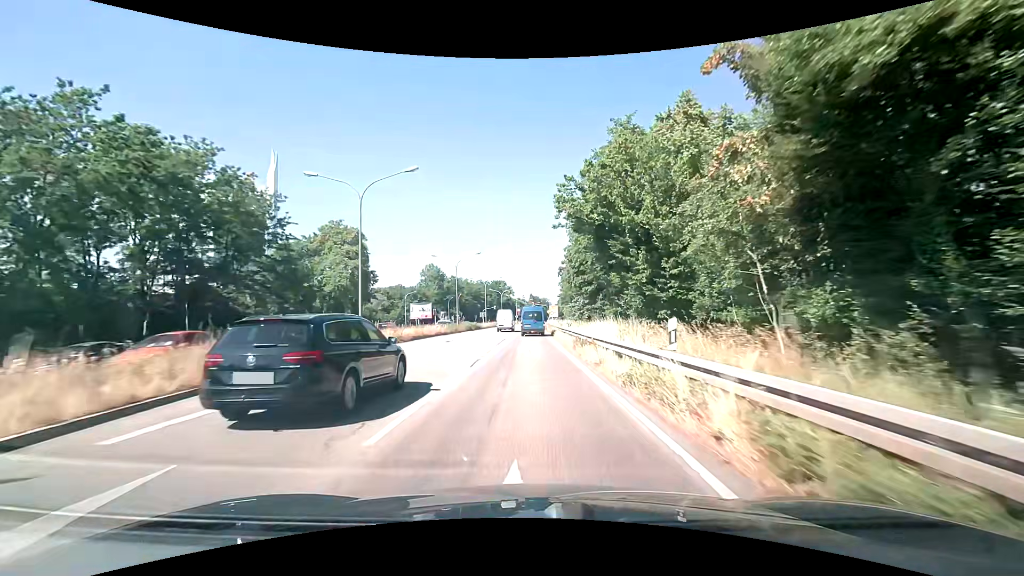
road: primary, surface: asphalt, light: Day
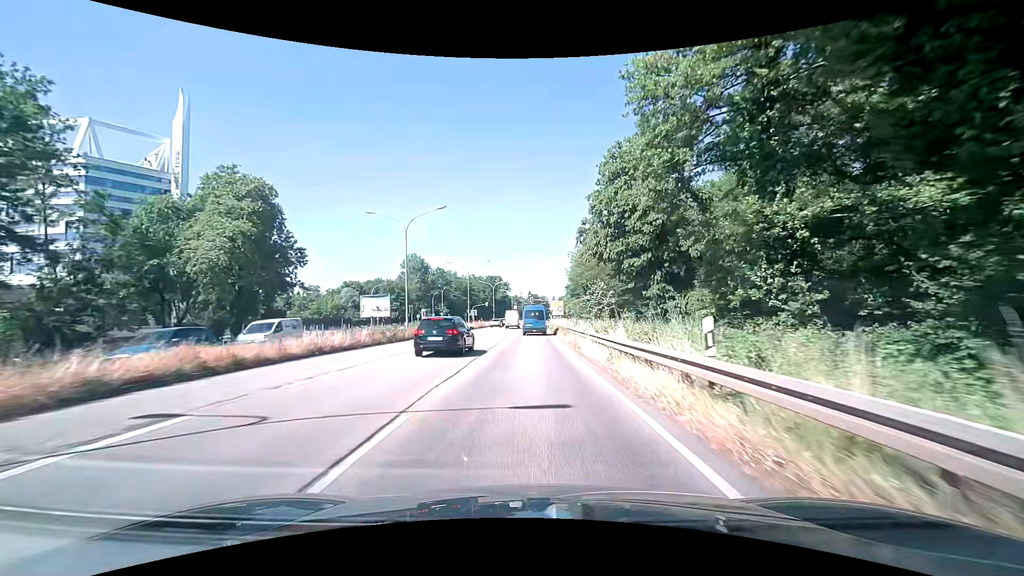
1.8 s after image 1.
(+0.1, +25.5) m; 0°
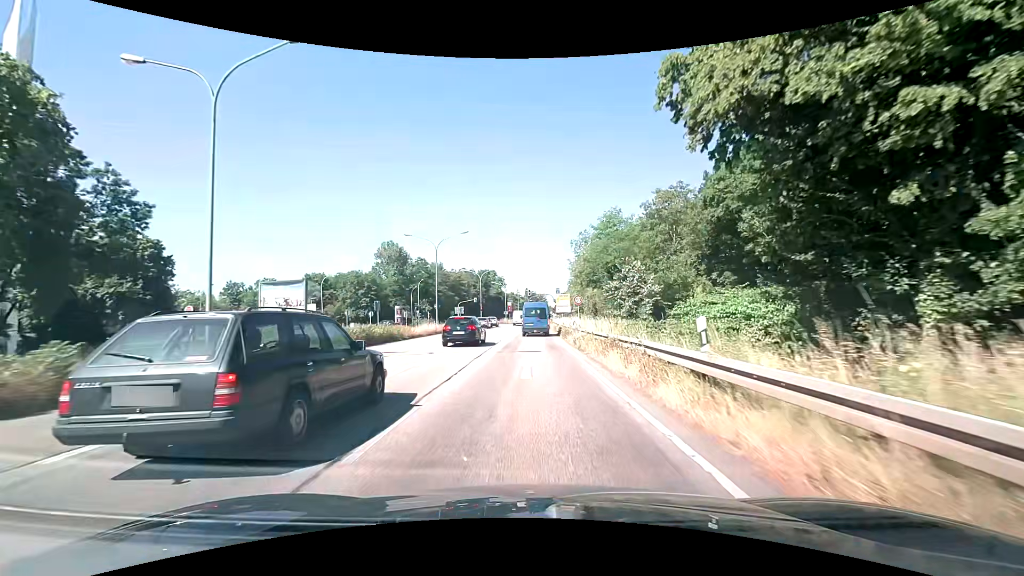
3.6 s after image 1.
(+0.1, +23.1) m; +1°
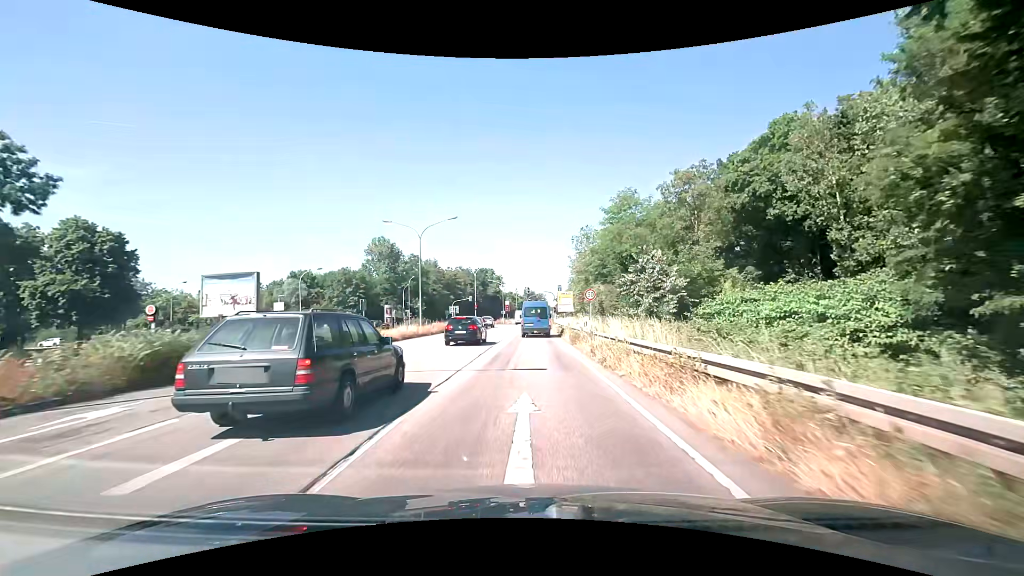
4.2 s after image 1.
(0.0, +6.9) m; 0°
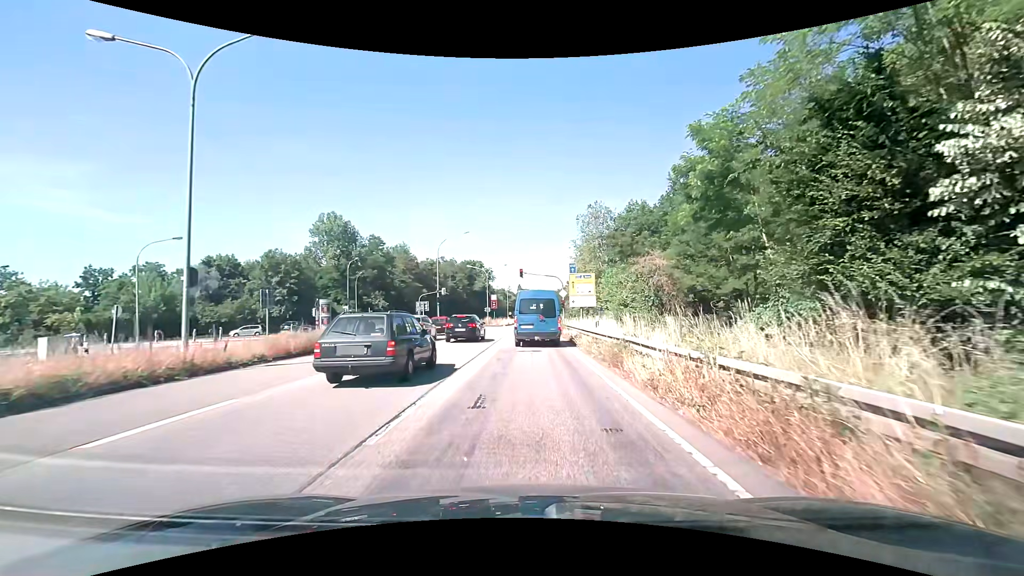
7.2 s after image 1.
(+0.2, +28.0) m; 0°
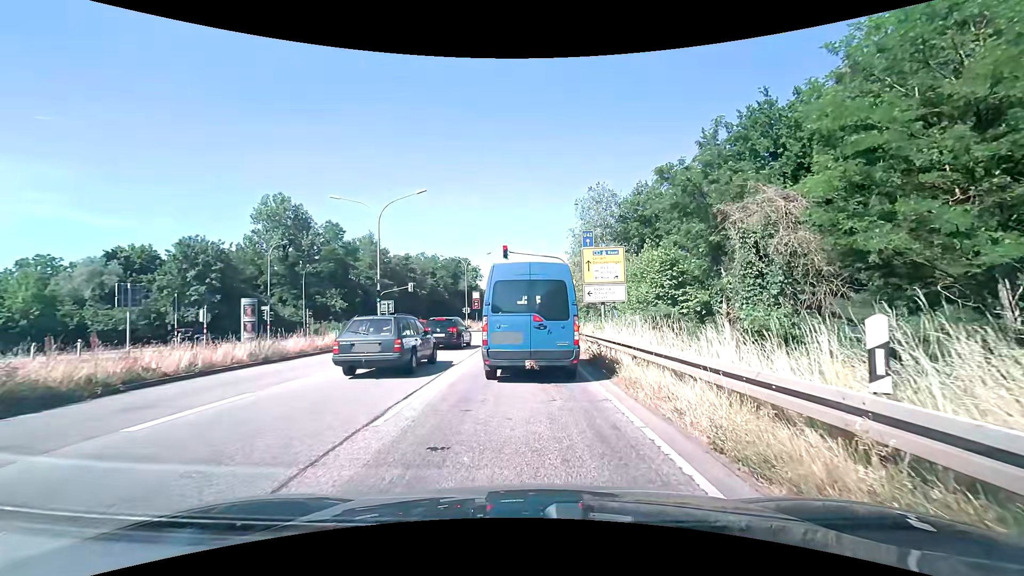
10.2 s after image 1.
(+0.5, +16.4) m; +3°
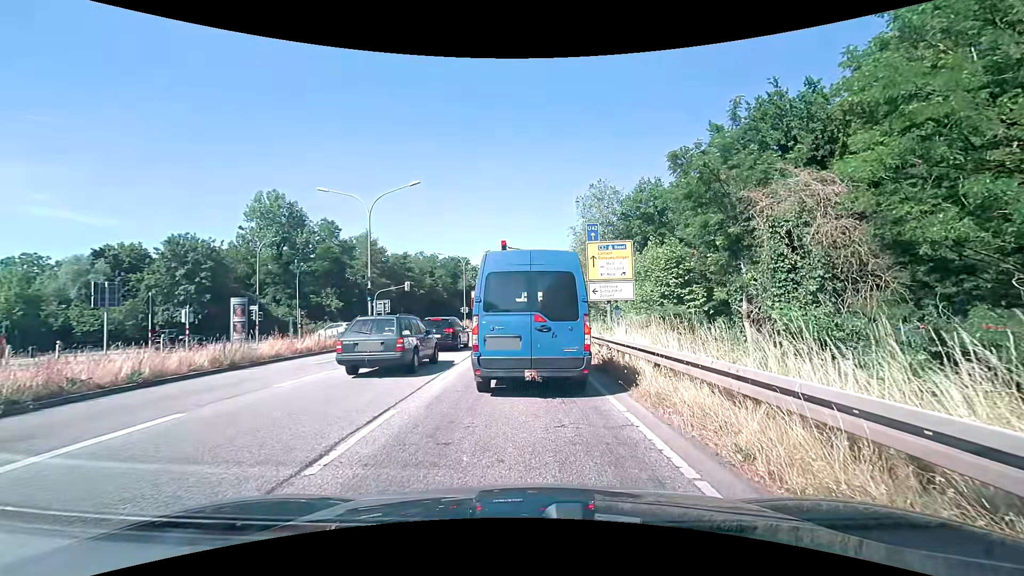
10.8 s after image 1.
(0.0, +1.8) m; +1°
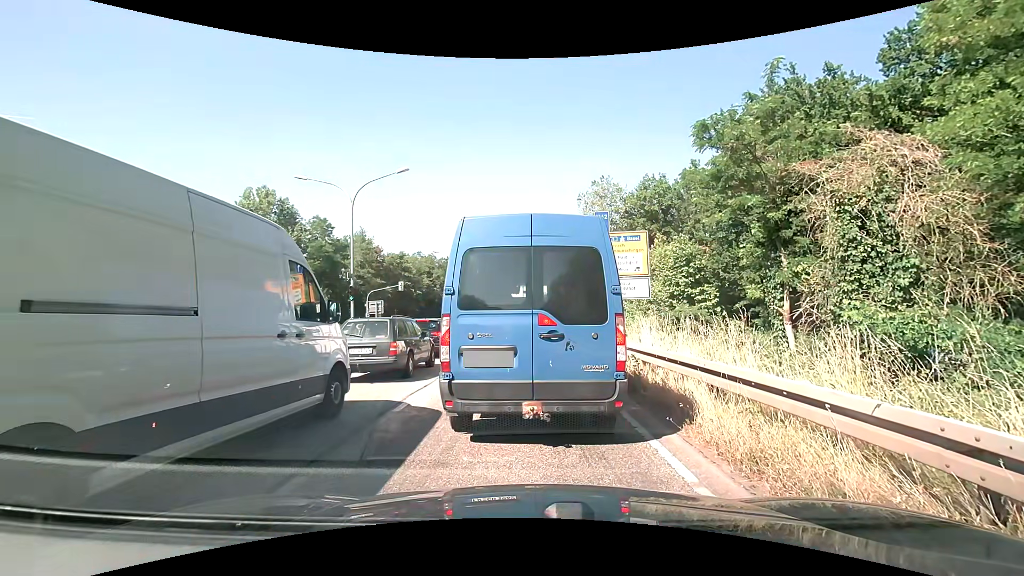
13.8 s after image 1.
(0.0, +2.8) m; 0°
(0, +10) (0, +20) (-1, +30) (-1, +40) (-1, +50) (-1, +60) (-1, +70) (-1, +80) (-1, +90) (-1, +100) m
